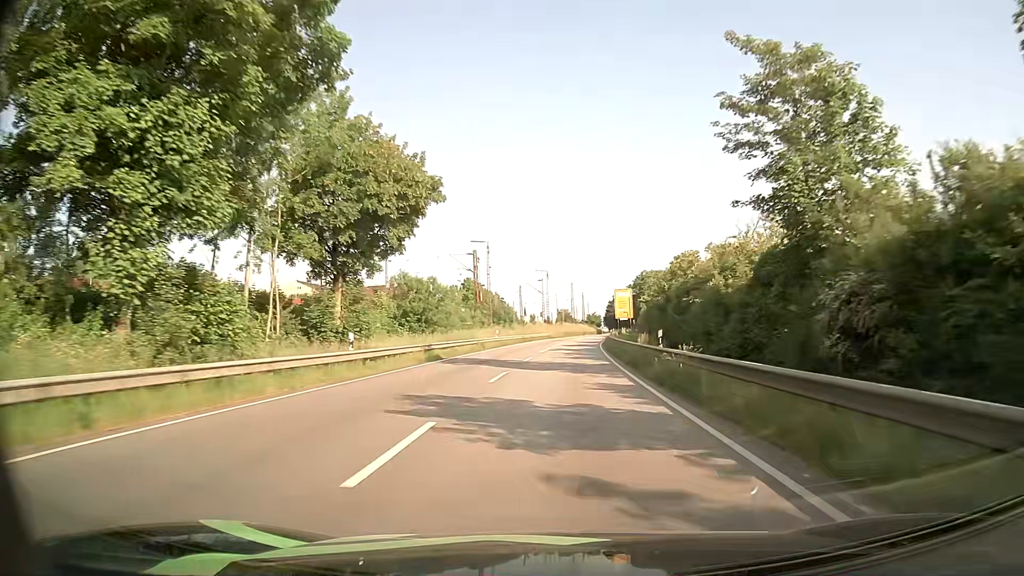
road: primary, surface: asphalt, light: Day
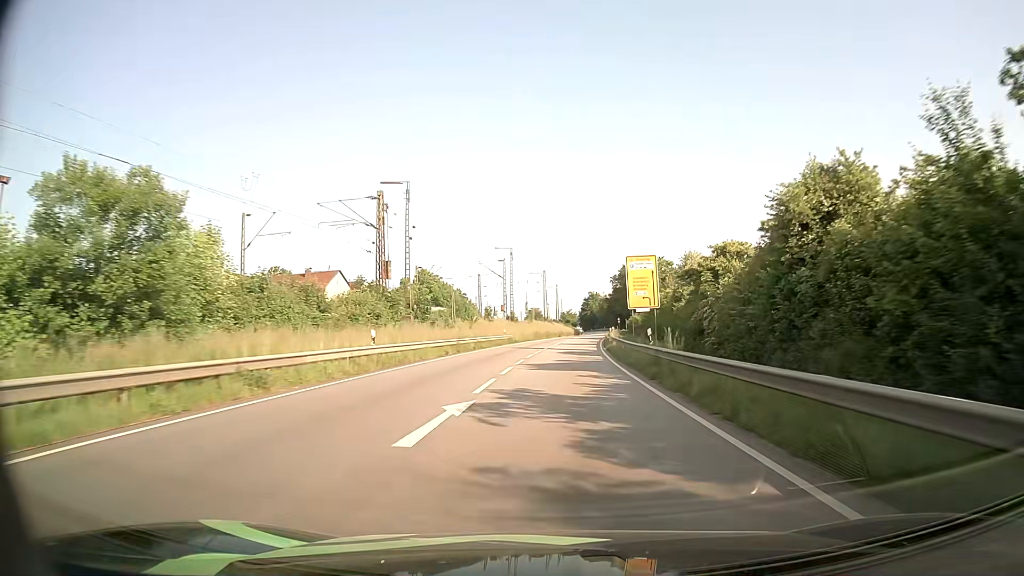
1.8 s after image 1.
(+0.7, +34.0) m; +2°
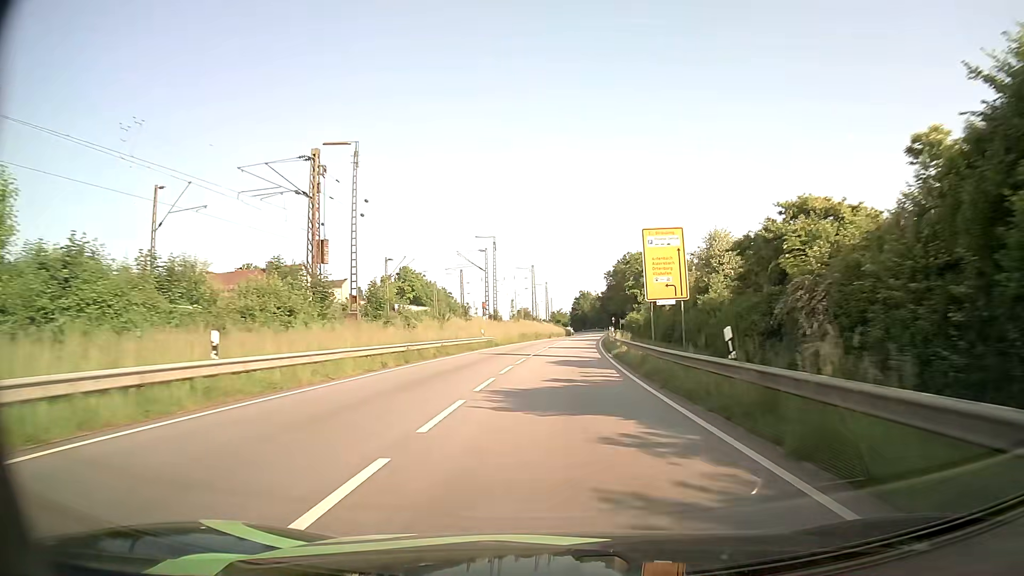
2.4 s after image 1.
(+0.2, +11.5) m; +2°
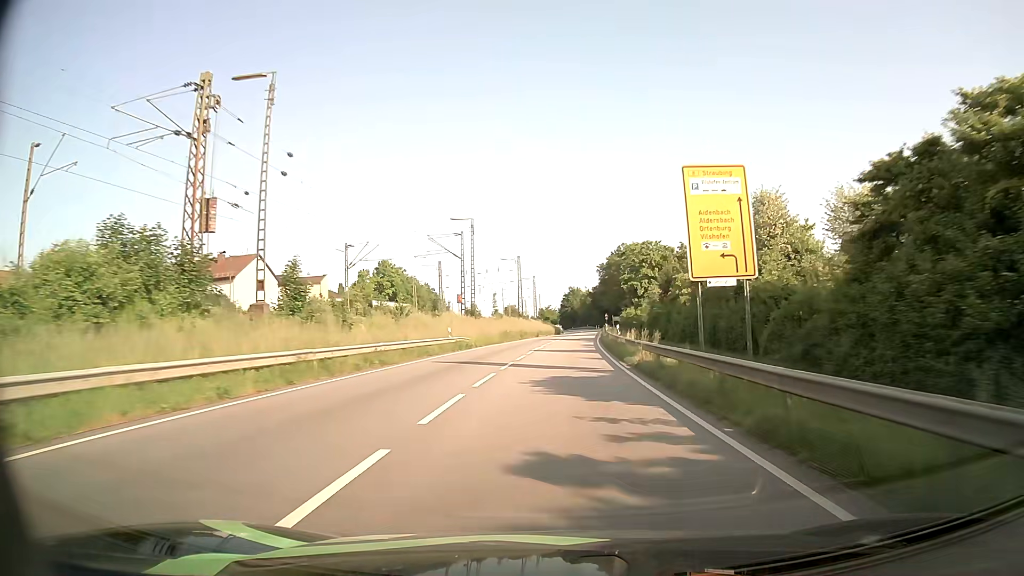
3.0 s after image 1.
(+0.1, +11.4) m; +1°
(0, +10) (0, +20) (+1, +30) (+1, +40) (+2, +50) (+2, +60) (+3, +70) (+4, +80) (+5, +90) (+5, +100) m
